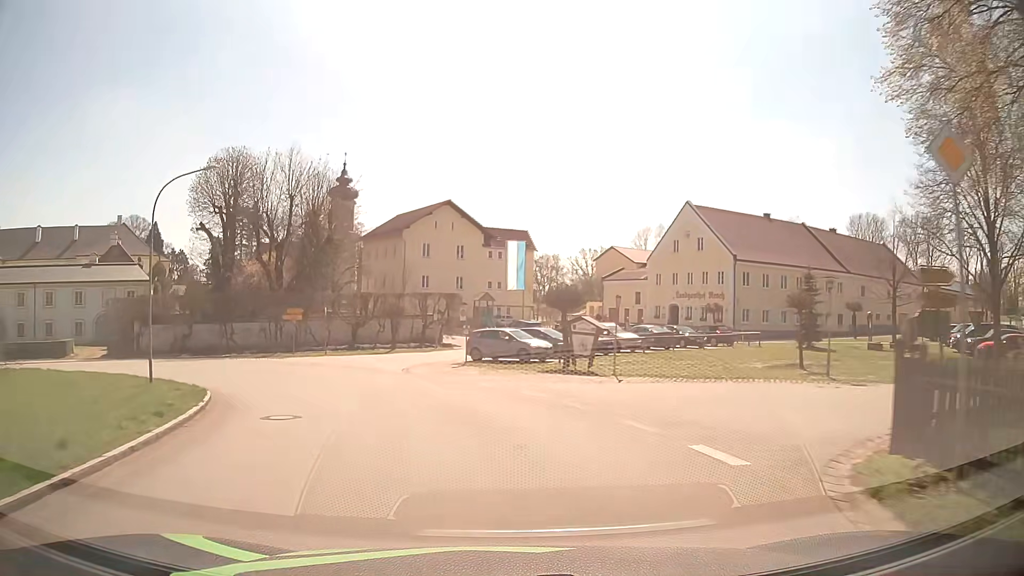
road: tertiary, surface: asphalt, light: Day
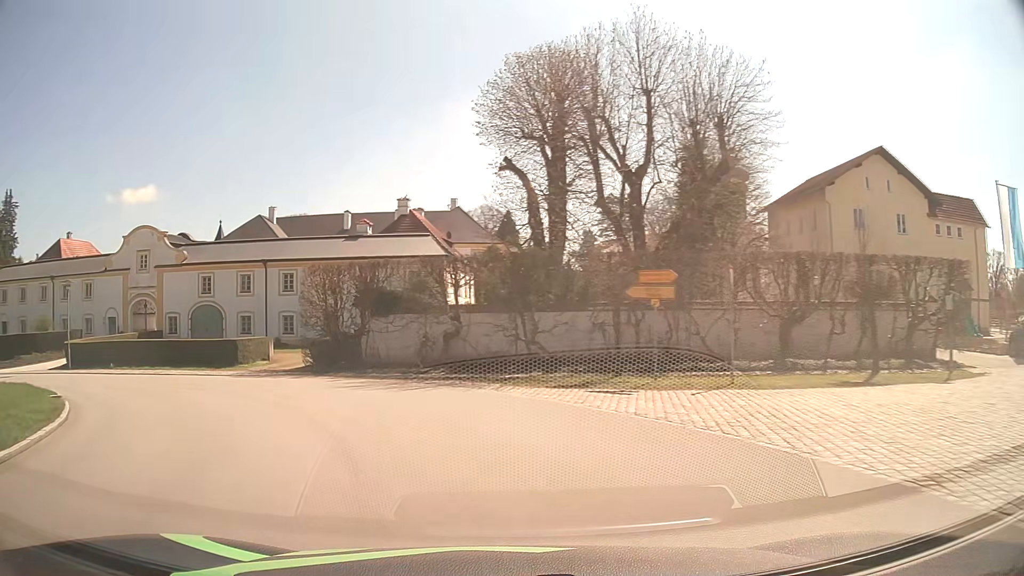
(-5.8, +23.4) m; -33°
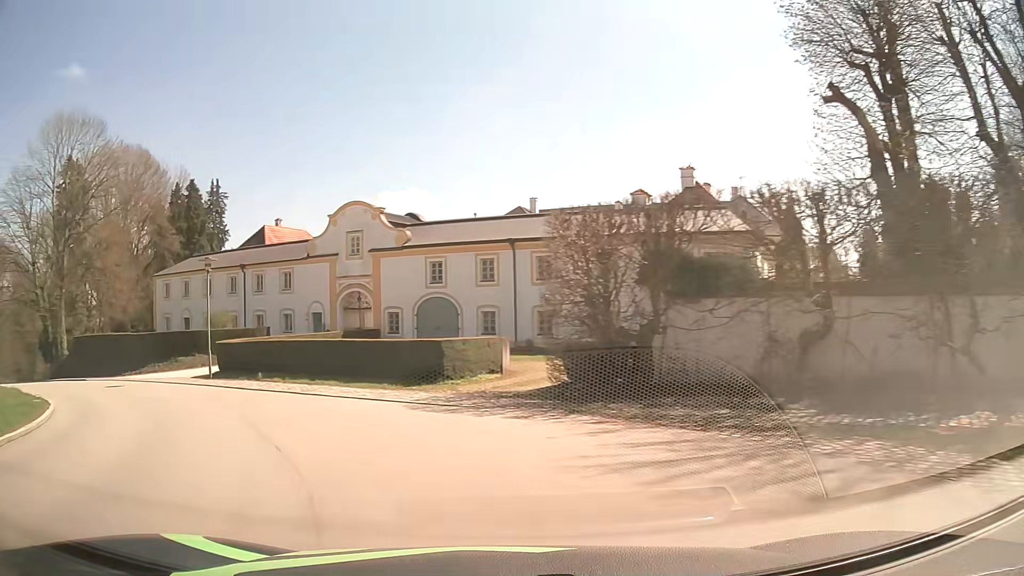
(-2.2, +11.7) m; -22°
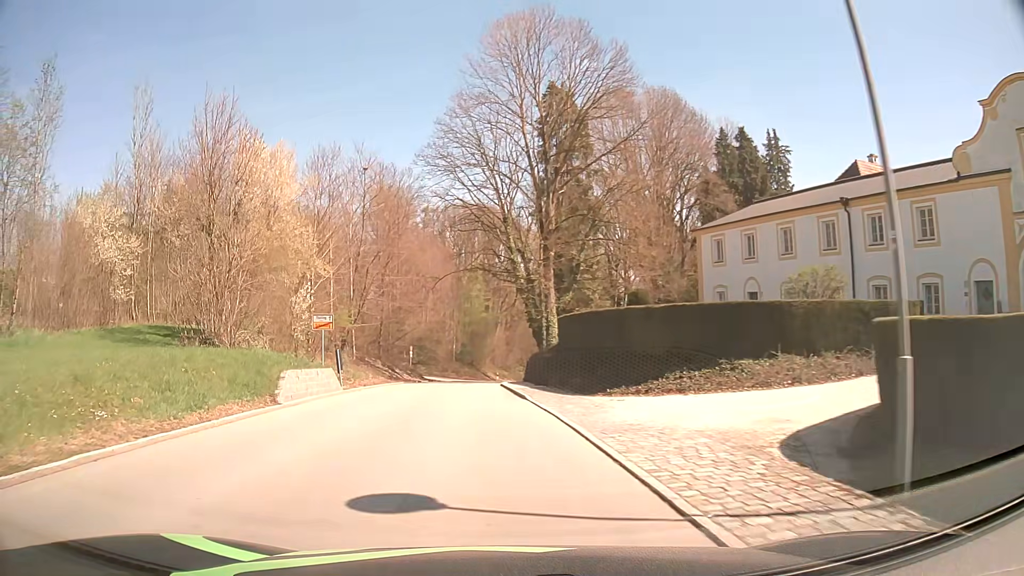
(-9.5, +20.2) m; -49°
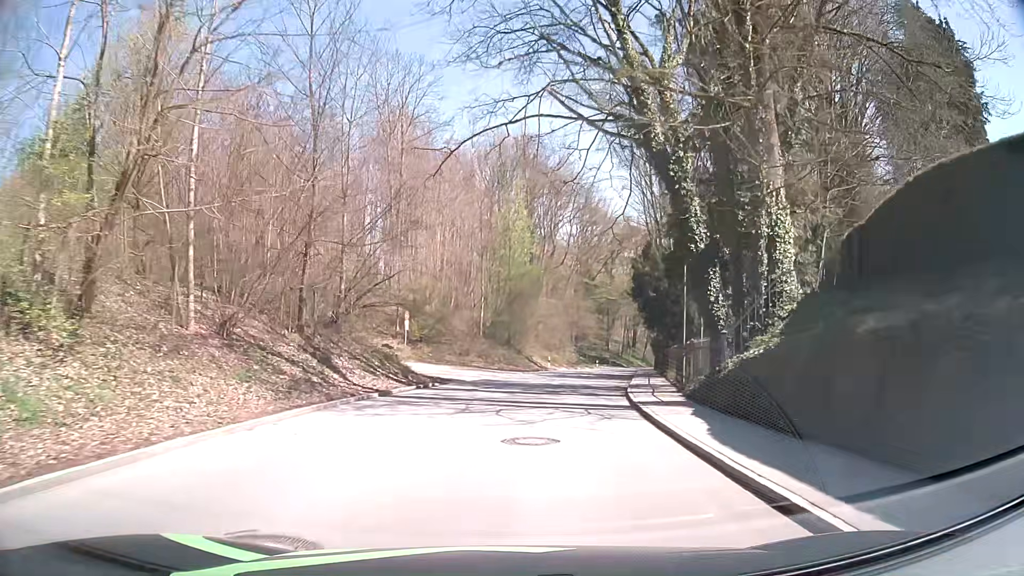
(-2.3, +31.3) m; -2°
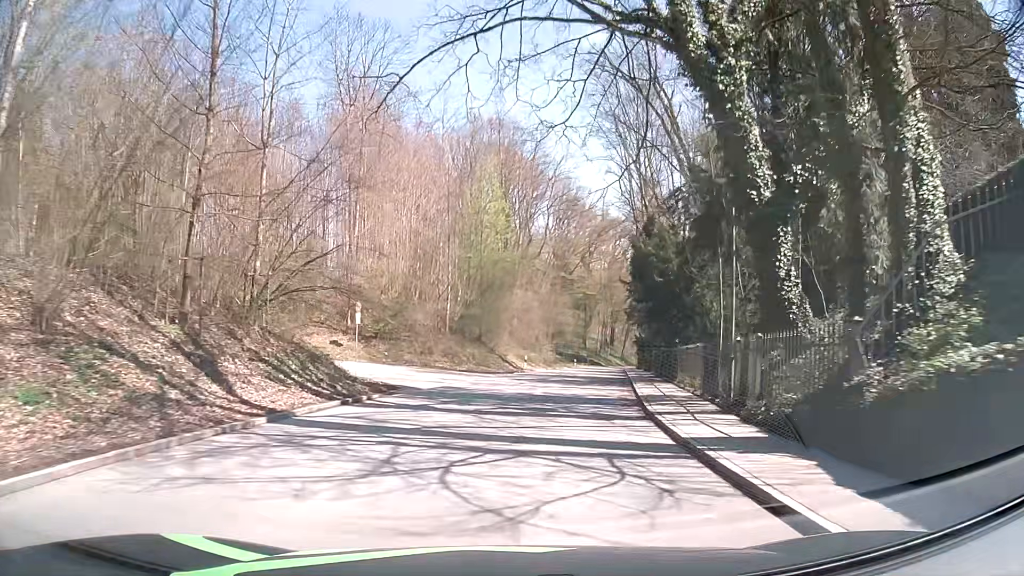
(+0.1, +6.7) m; +2°
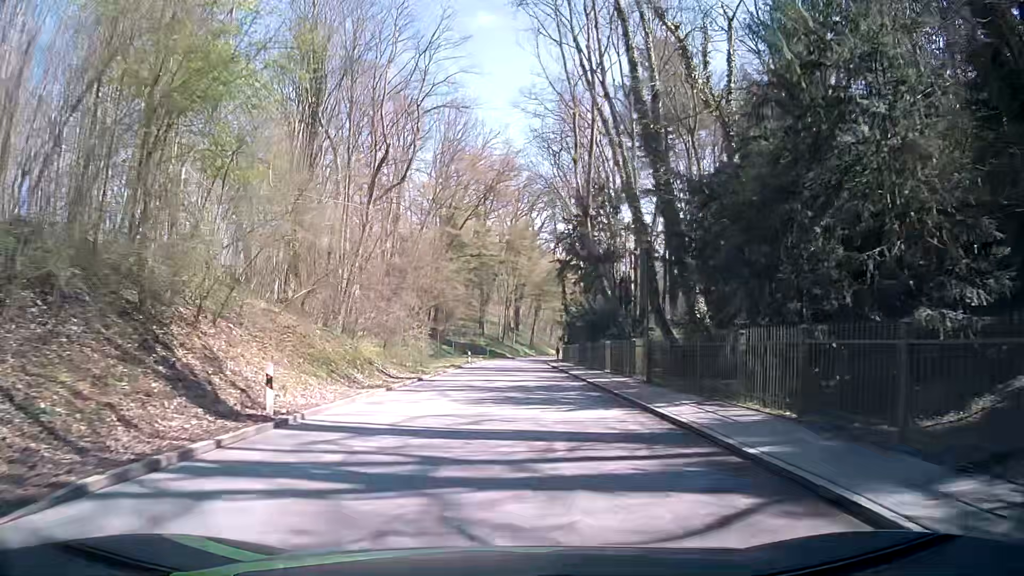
(+3.2, +35.4) m; +8°
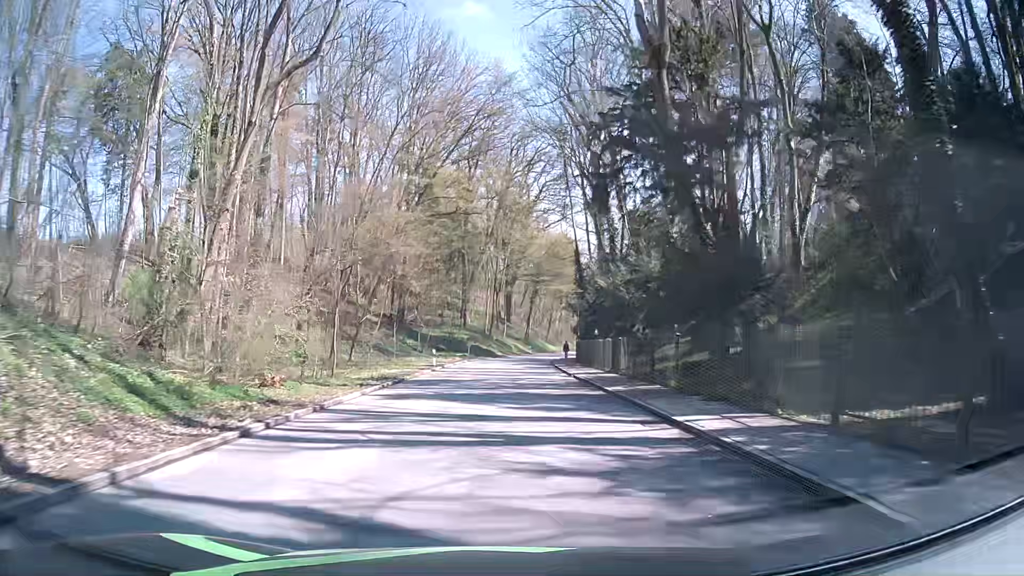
(+0.5, +23.2) m; 0°
(0, +10) (+1, +20) (+1, +30) (+1, +40) (+2, +50) (+3, +60) (+5, +70) (+8, +79) (+11, +89) (+14, +98) m
